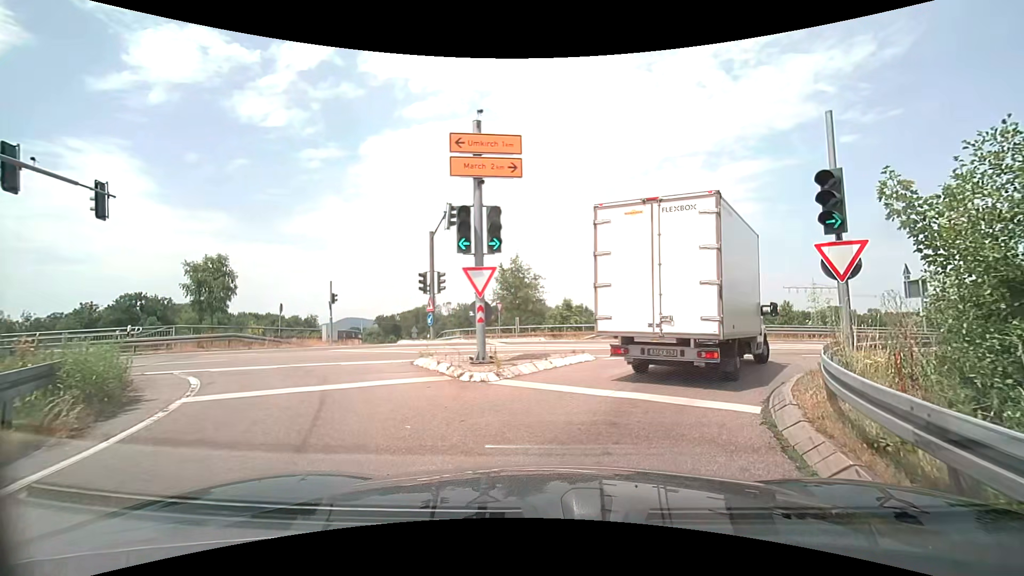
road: trunk_link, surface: asphalt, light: Day
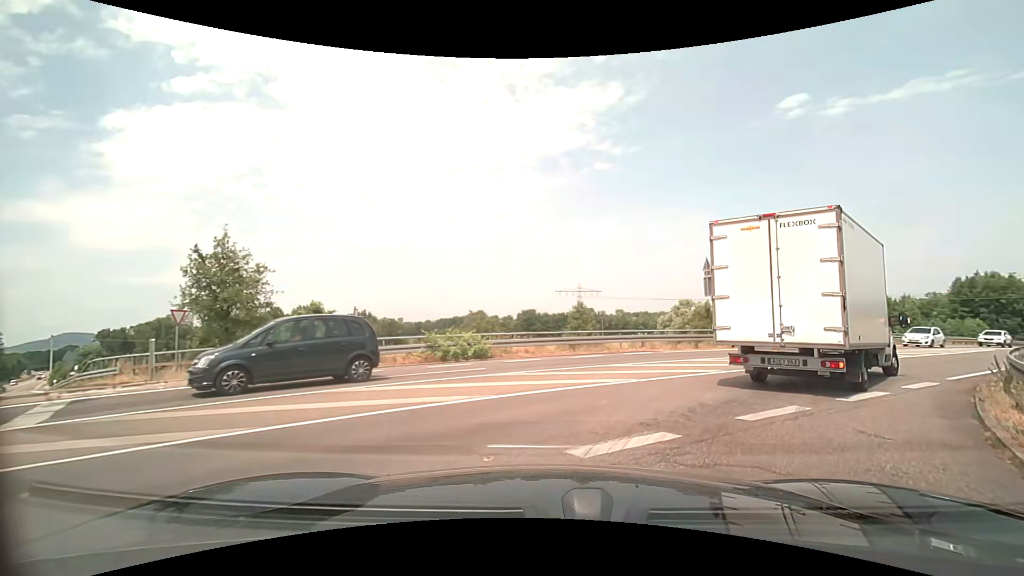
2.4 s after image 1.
(+2.1, +11.7) m; +23°
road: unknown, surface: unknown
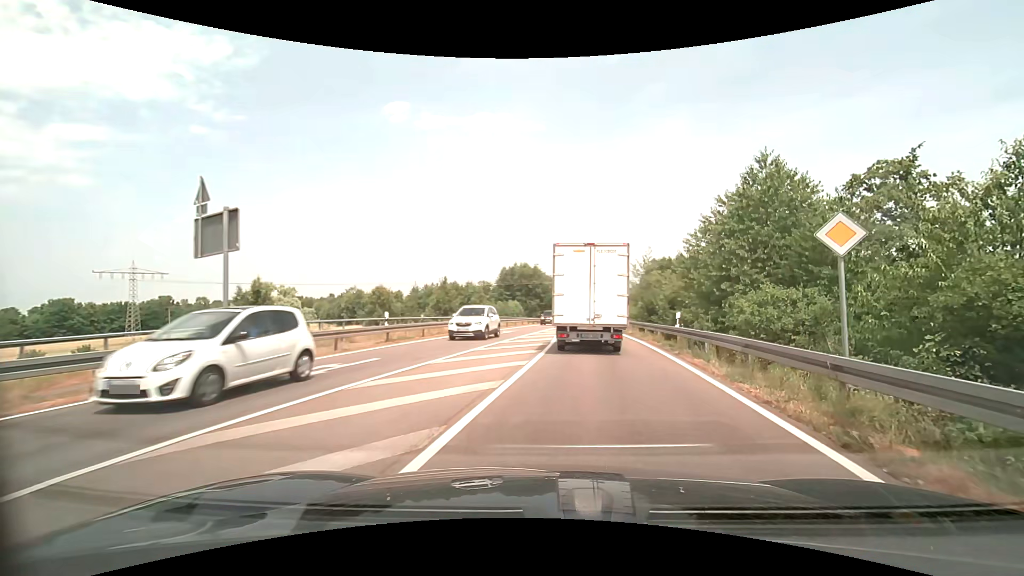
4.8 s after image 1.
(+6.4, +14.8) m; +44°
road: secondary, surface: asphalt
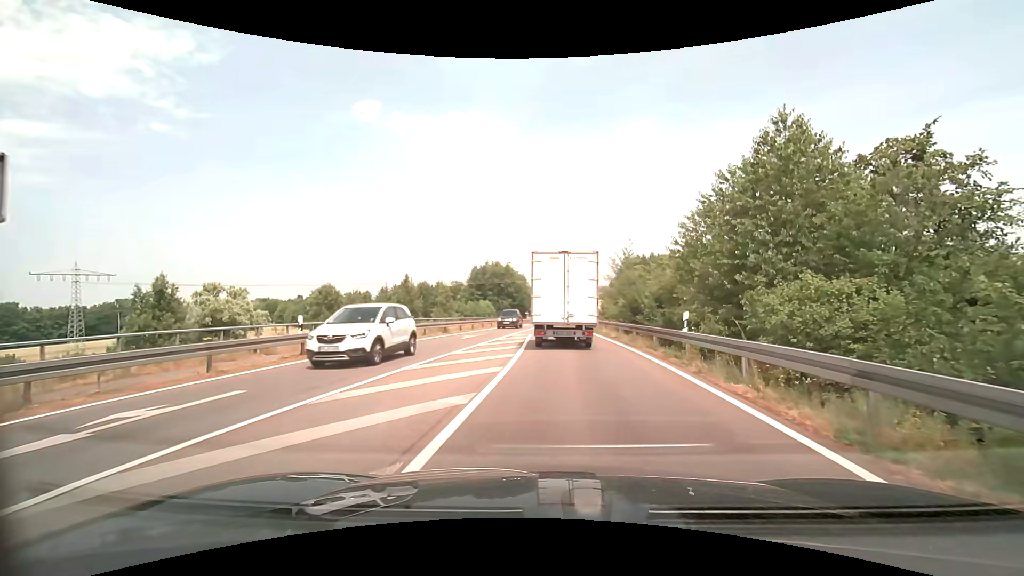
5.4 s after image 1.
(+0.2, +5.1) m; +4°
(0, +10) (+1, +20) (+1, +30) (+1, +40) (+2, +50) (+2, +60) (+3, +70) (+4, +80) (+4, +90) (+5, +100) m
